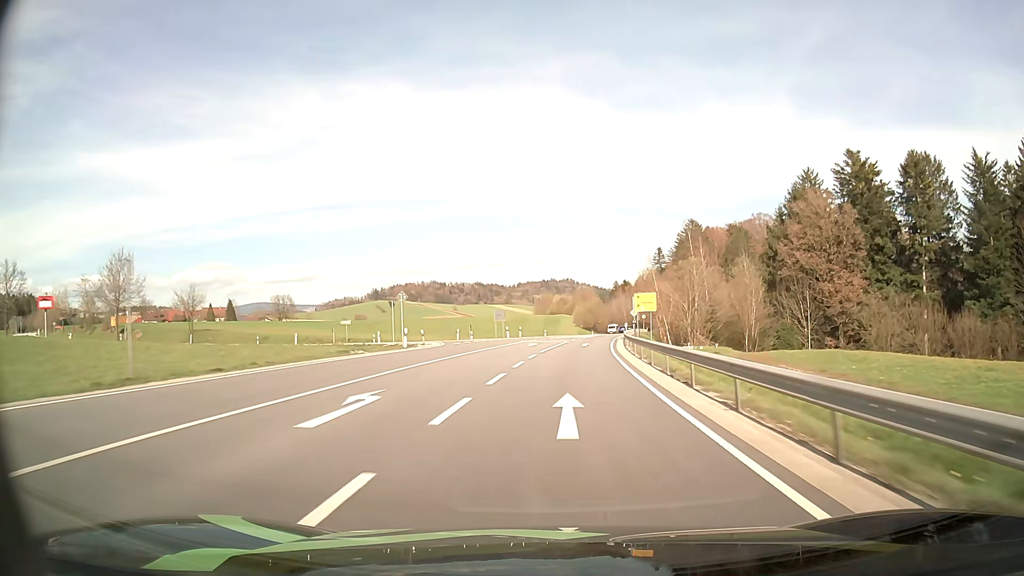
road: secondary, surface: asphalt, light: Day
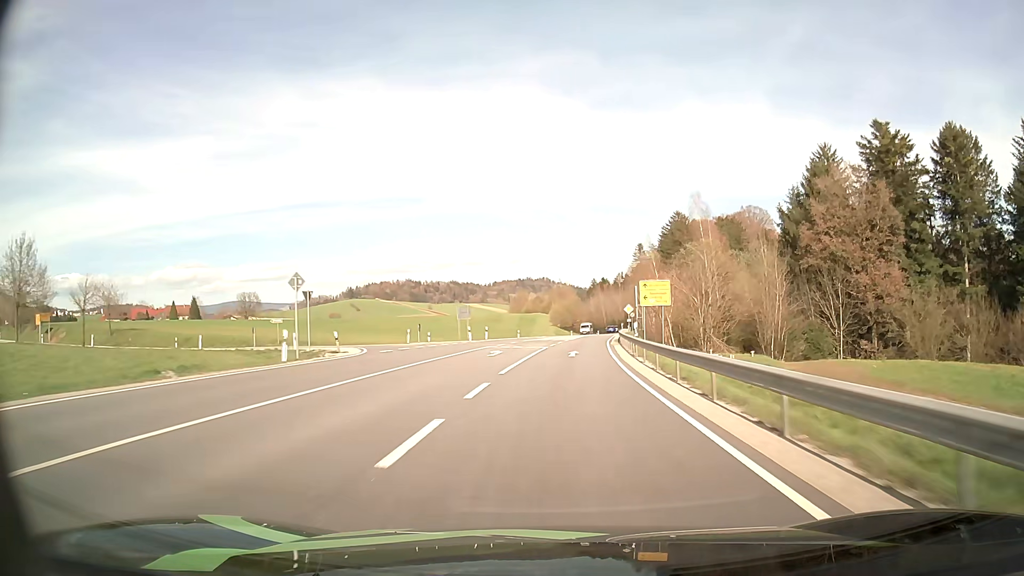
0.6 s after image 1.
(+0.3, +14.6) m; +2°
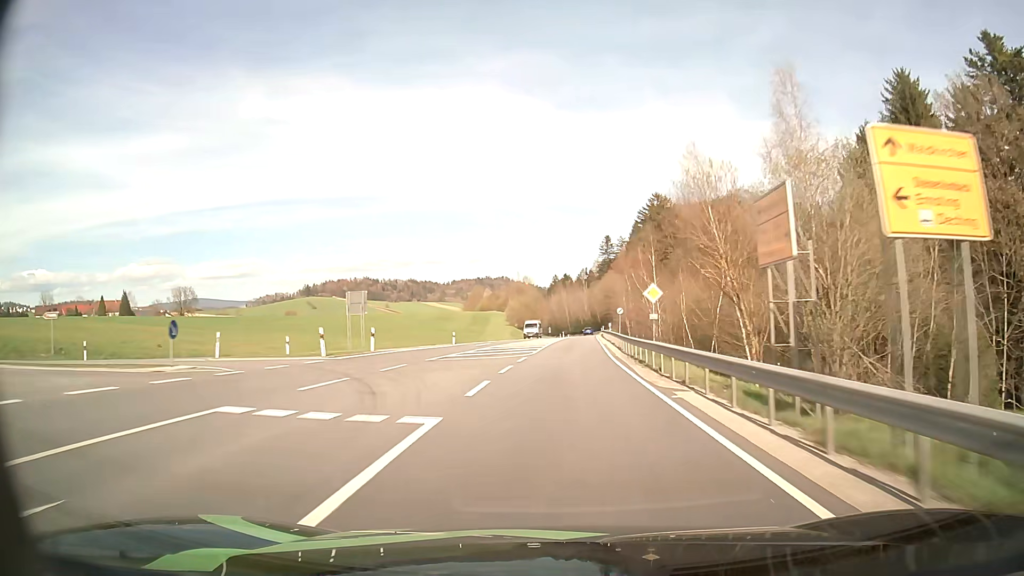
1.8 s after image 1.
(+0.9, +29.7) m; +4°
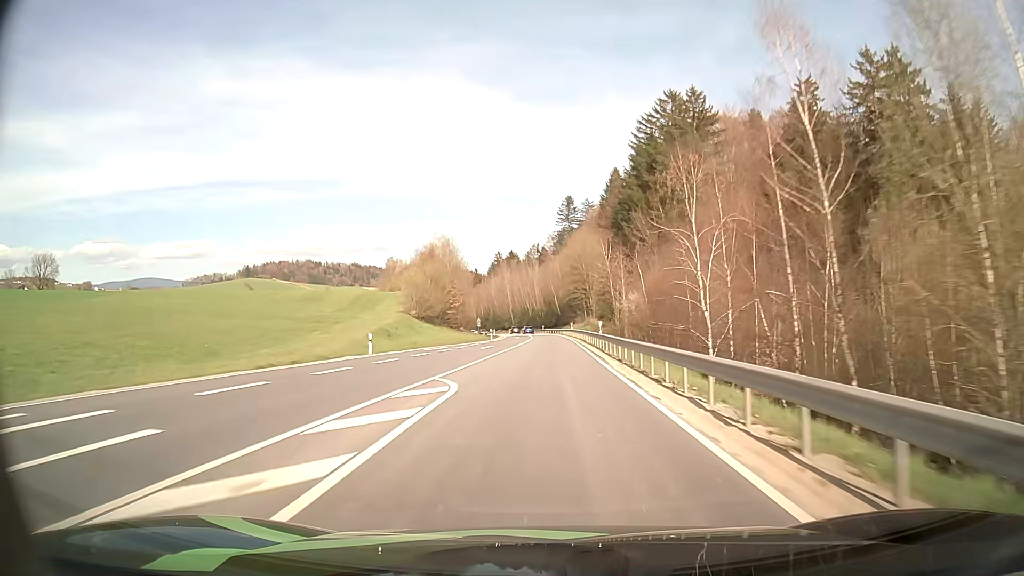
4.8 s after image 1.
(+3.8, +76.7) m; +5°
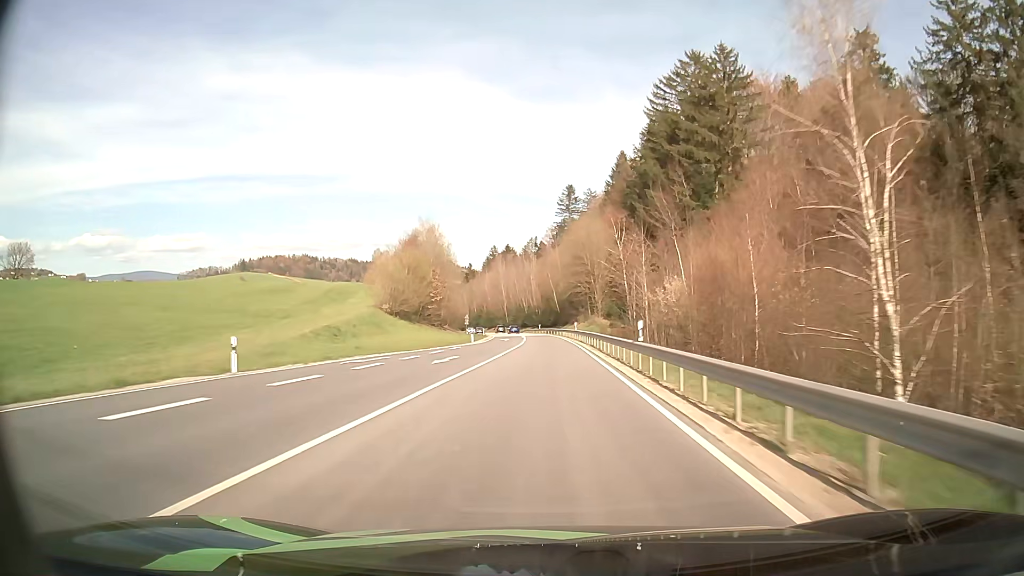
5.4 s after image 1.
(0.0, +15.6) m; 0°
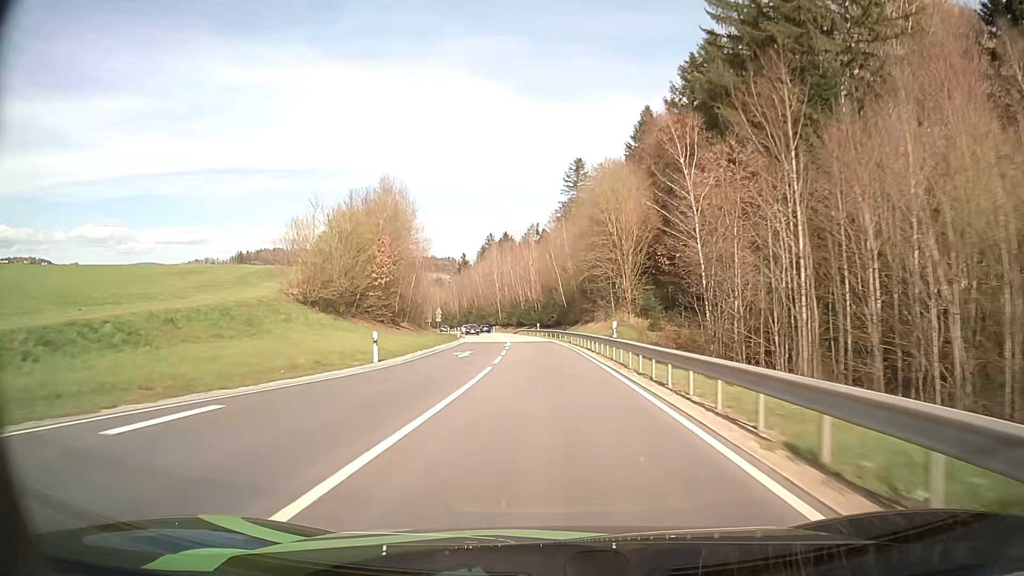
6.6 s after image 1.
(0.0, +30.9) m; 0°
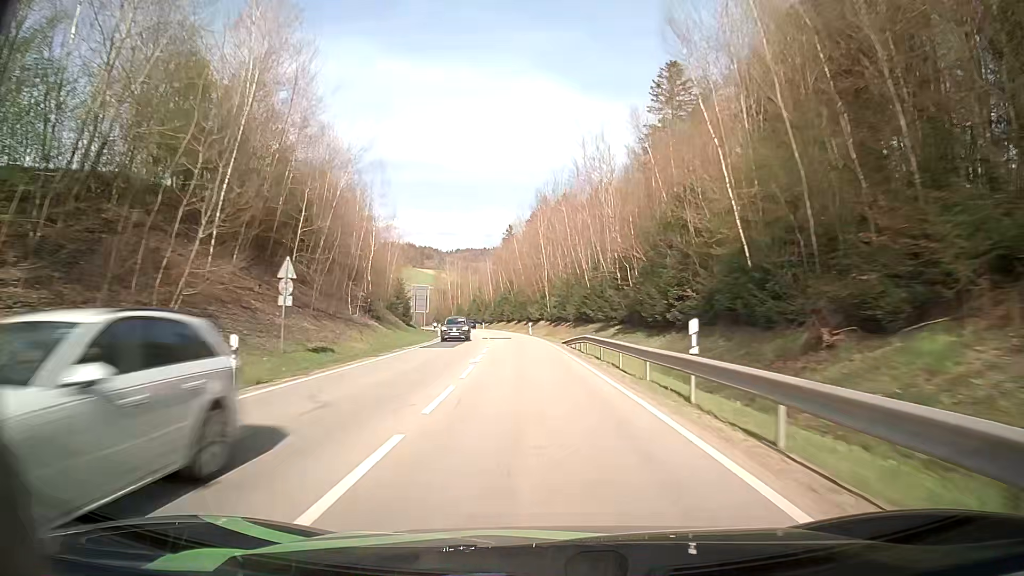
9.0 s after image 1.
(-2.1, +61.1) m; -5°
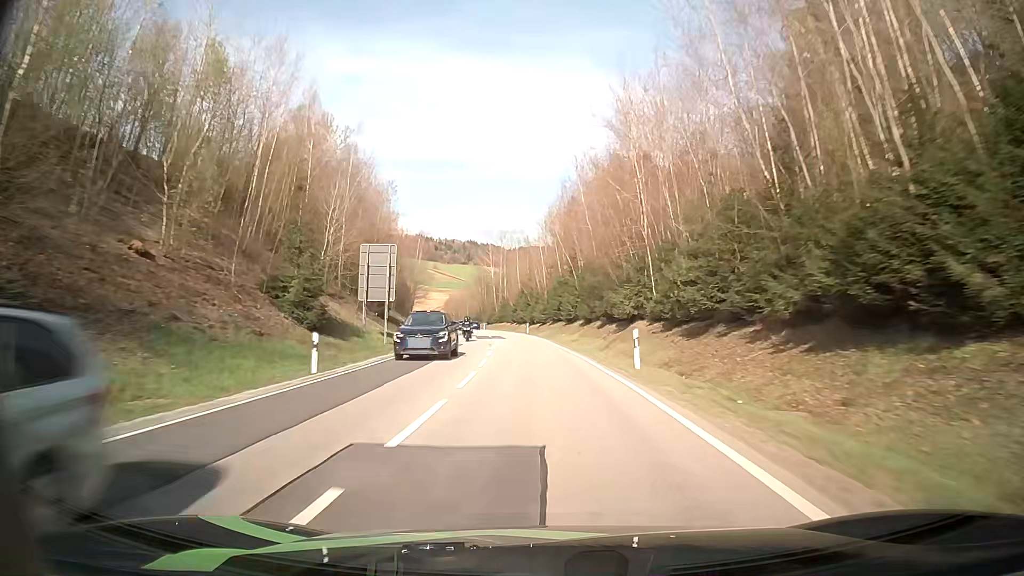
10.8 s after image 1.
(-2.2, +44.6) m; -6°
(0, +10) (0, +20) (-1, +30) (-1, +40) (-2, +50) (-3, +60) (-5, +70) (-6, +80) (-8, +90) (-10, +99) m
